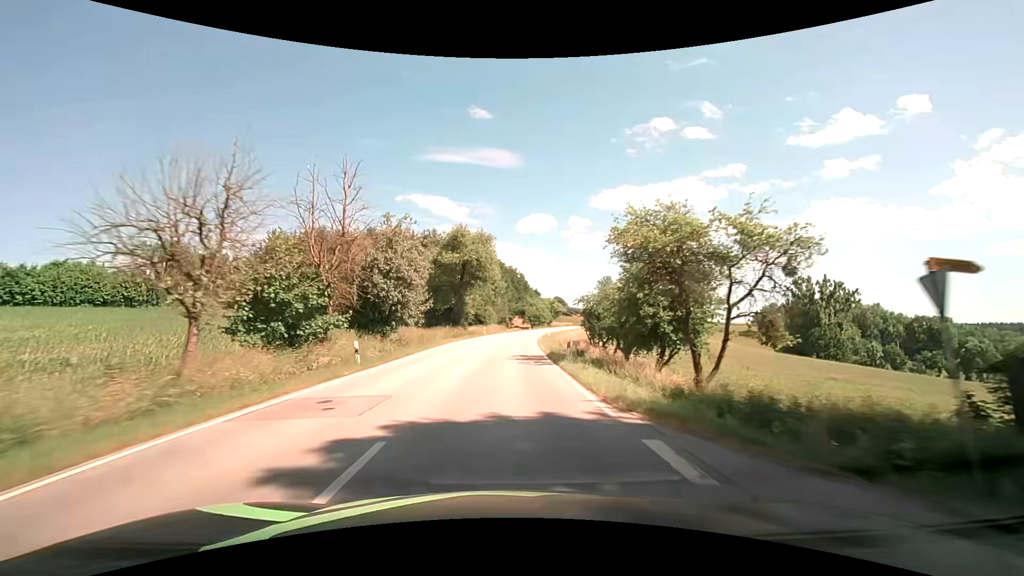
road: secondary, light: Day
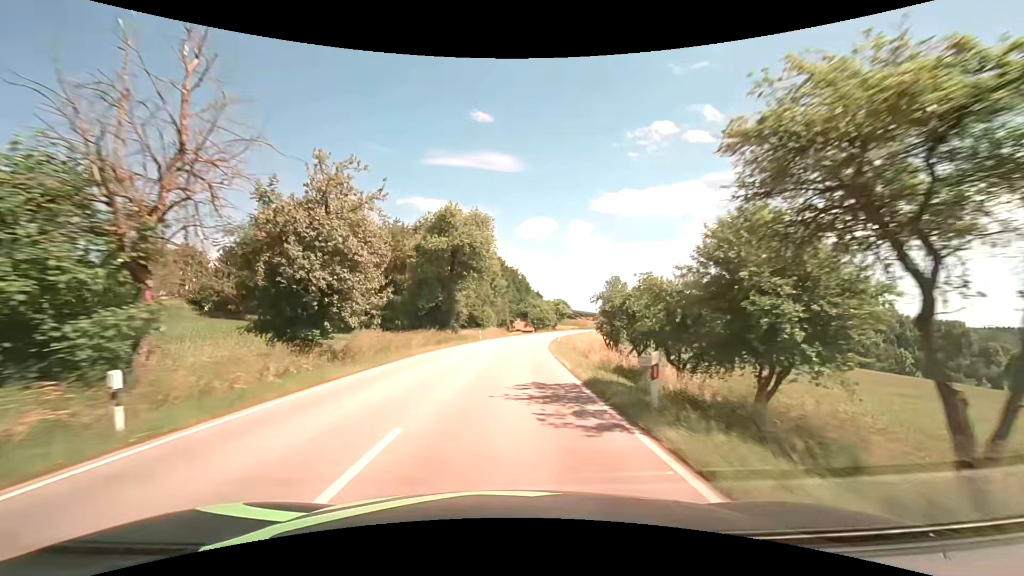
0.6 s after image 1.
(0.0, +11.4) m; 0°
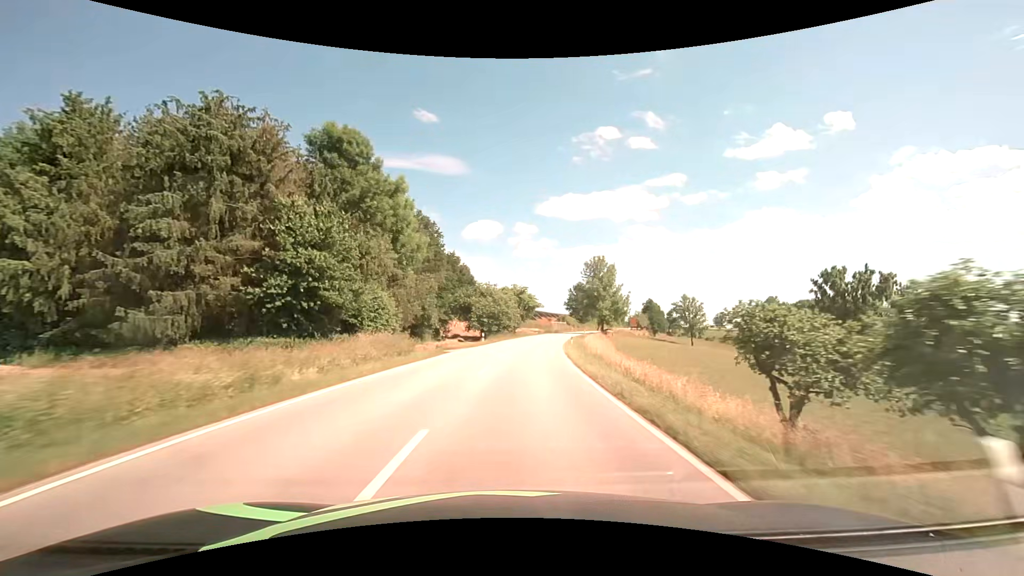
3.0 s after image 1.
(+2.0, +48.0) m; +6°
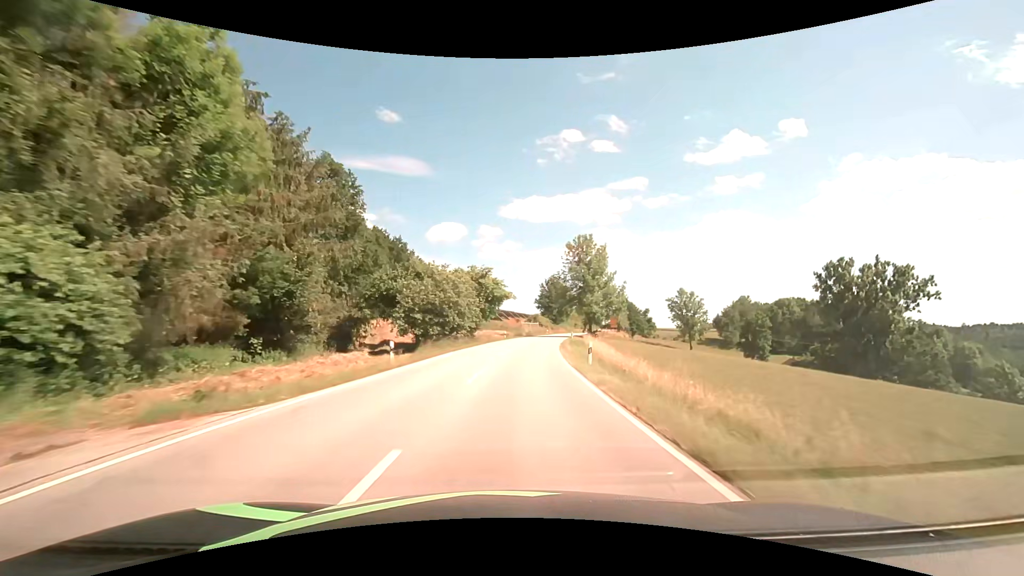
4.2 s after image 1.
(+0.9, +25.2) m; +4°
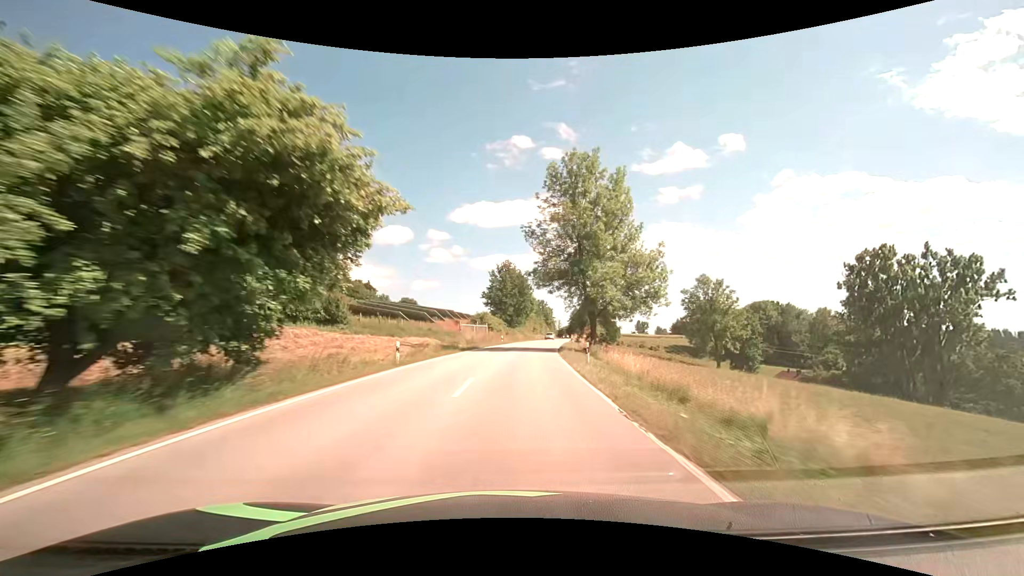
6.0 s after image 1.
(+2.0, +39.4) m; +6°
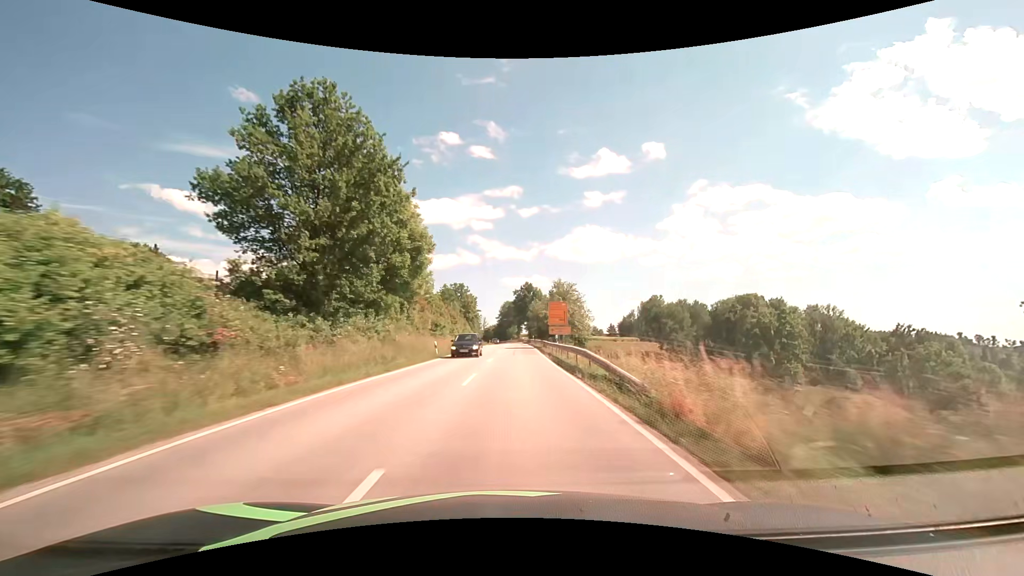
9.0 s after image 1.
(+6.3, +69.1) m; +9°
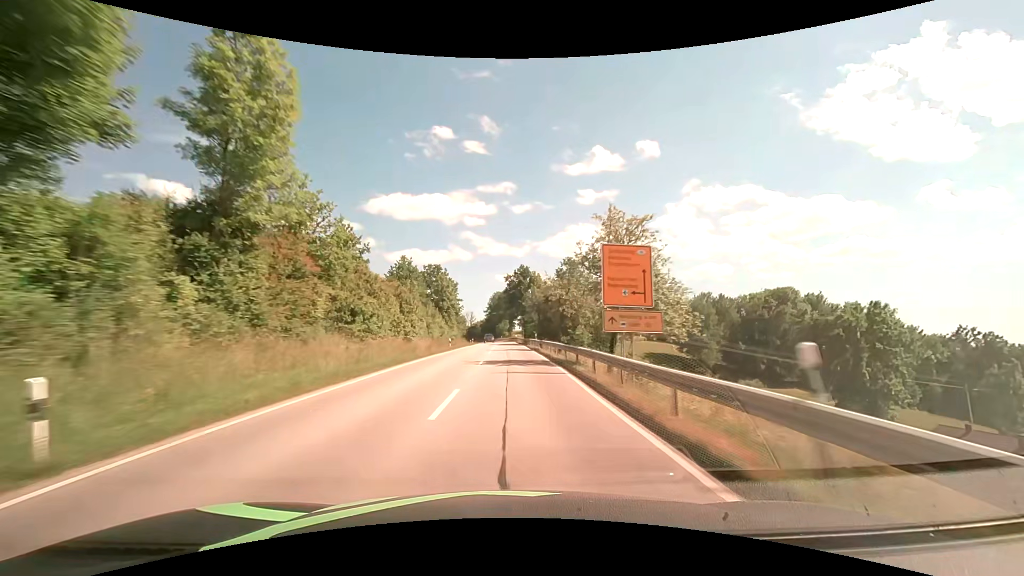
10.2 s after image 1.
(+0.4, +29.3) m; +1°
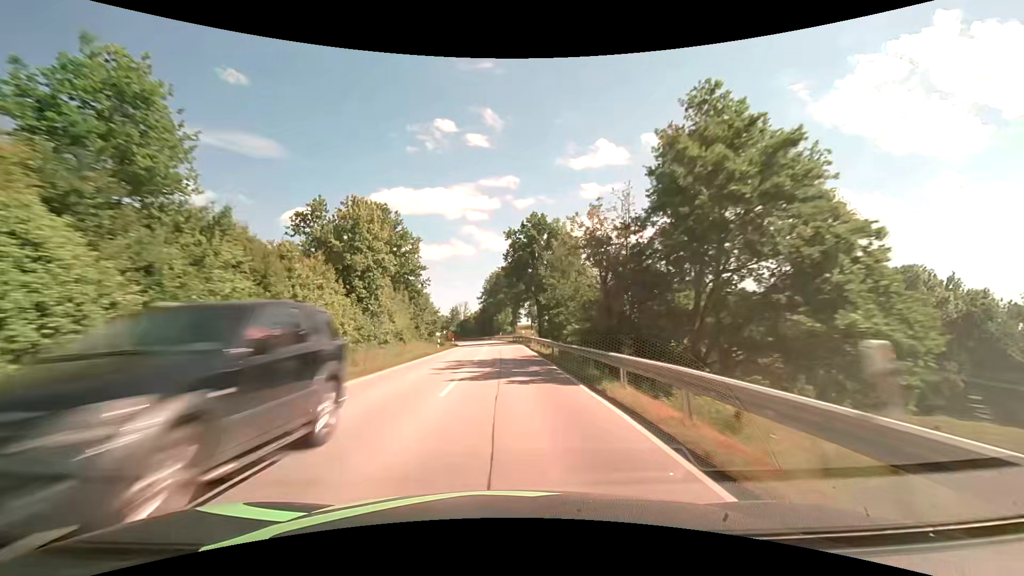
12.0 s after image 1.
(+0.1, +45.4) m; 0°
(0, +10) (0, +20) (0, +30) (0, +40) (-1, +50) (-1, +60) (-2, +70) (-3, +80) (-5, +90) (-6, +100) m
